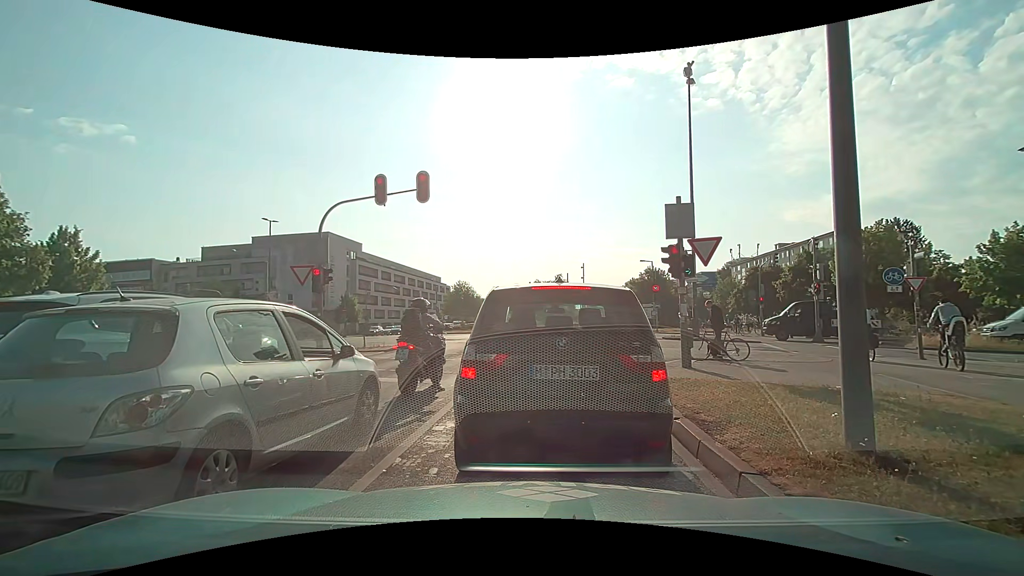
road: secondary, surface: asphalt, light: Day
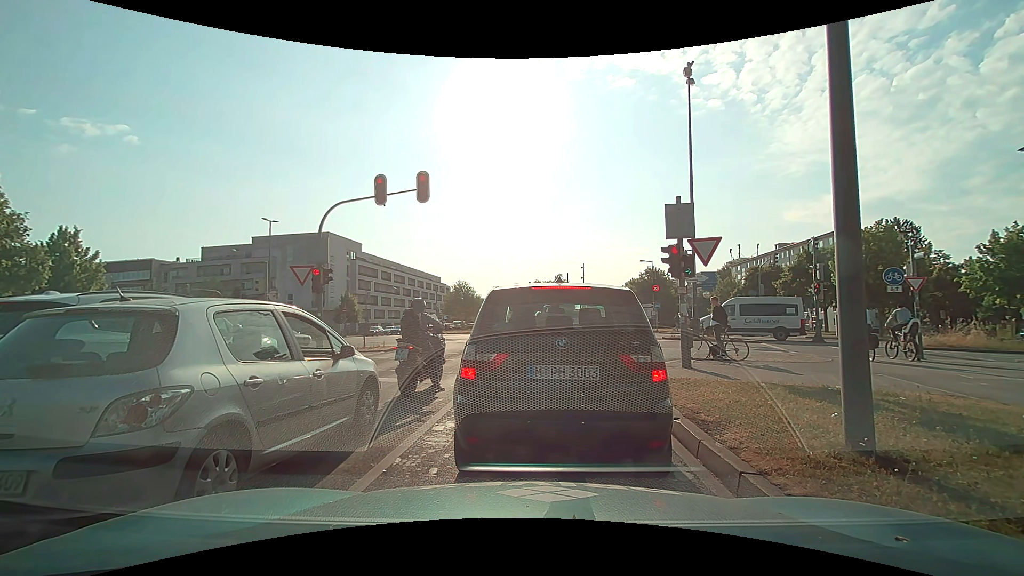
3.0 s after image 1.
(0.0, +0.1) m; 0°
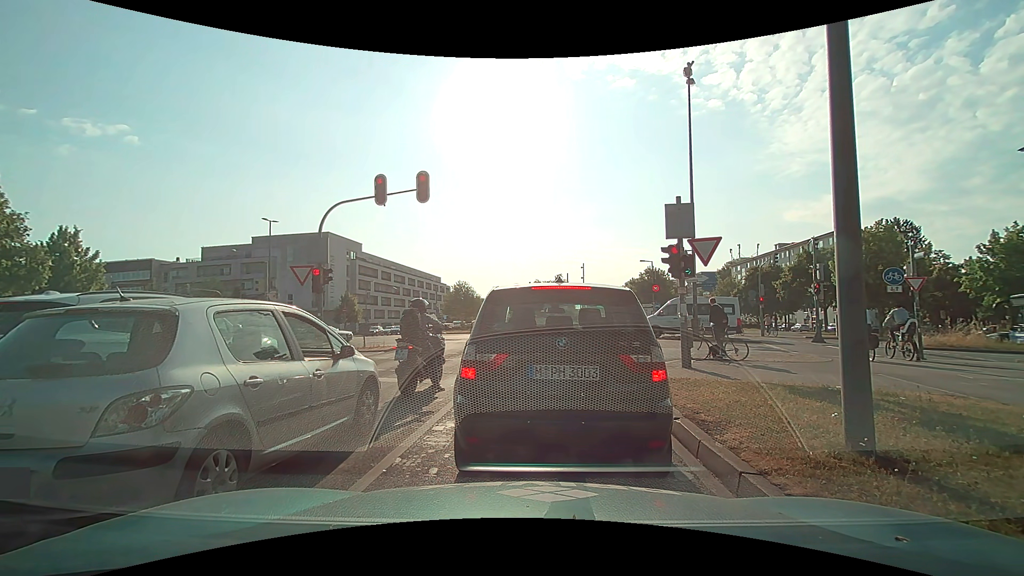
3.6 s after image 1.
(0.0, 0.0) m; 0°
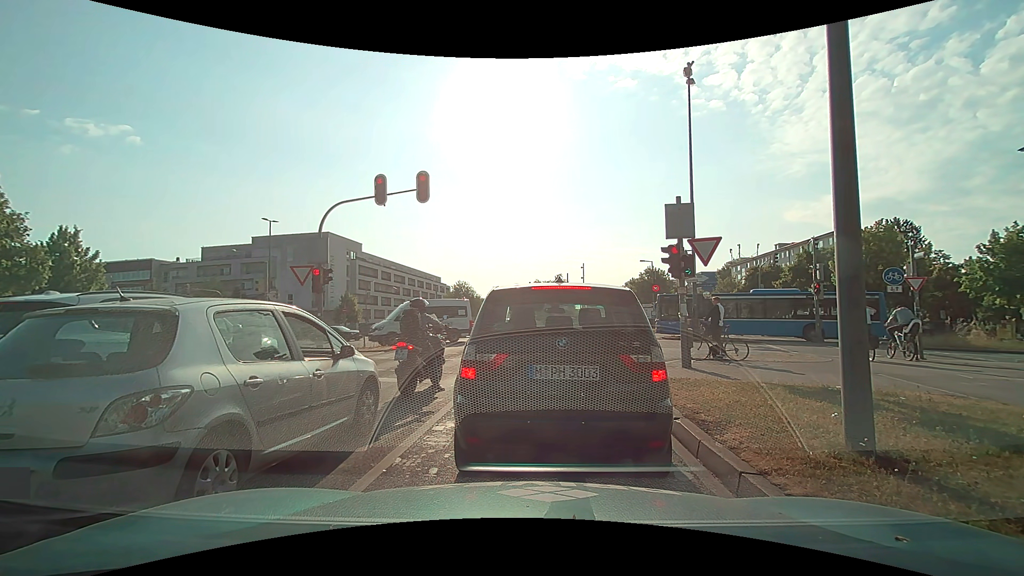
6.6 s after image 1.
(0.0, 0.0) m; 0°
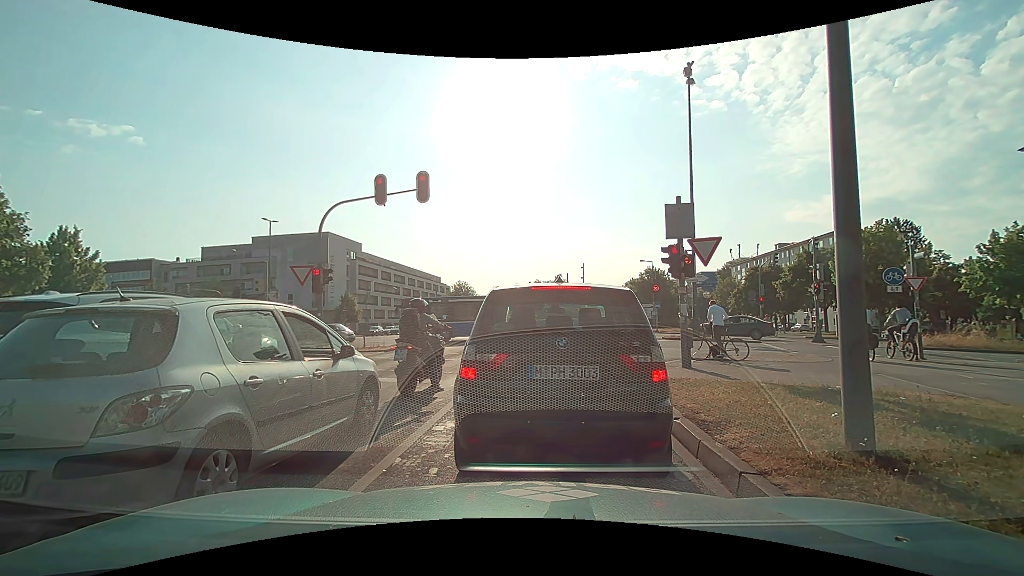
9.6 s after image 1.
(0.0, 0.0) m; 0°
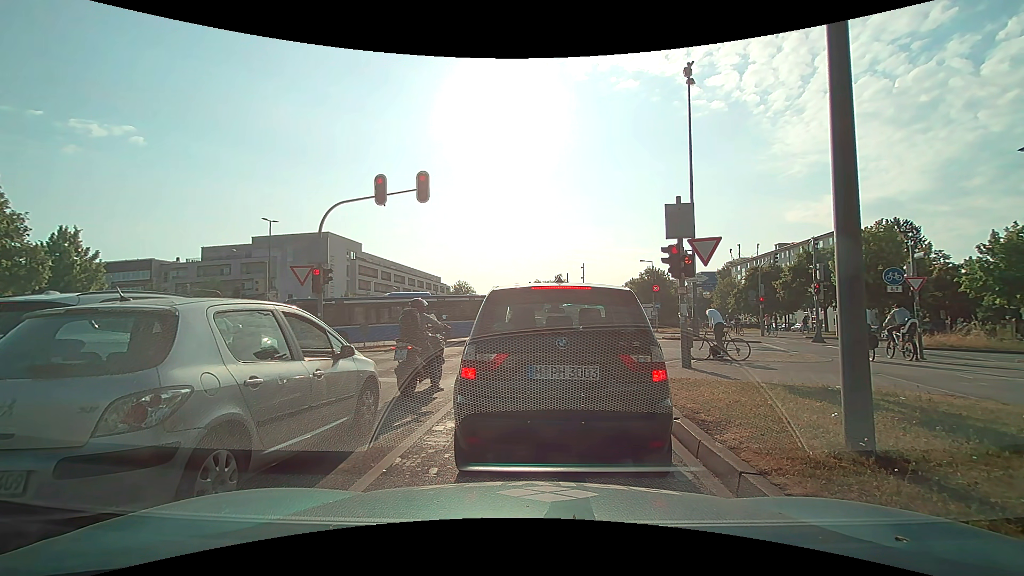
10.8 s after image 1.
(0.0, 0.0) m; 0°
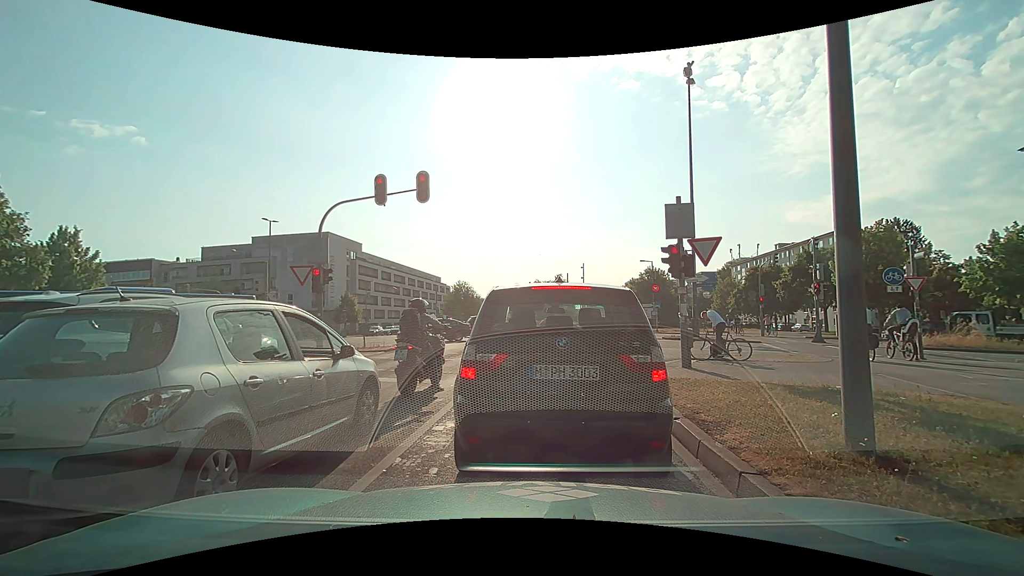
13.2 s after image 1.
(0.0, 0.0) m; 0°
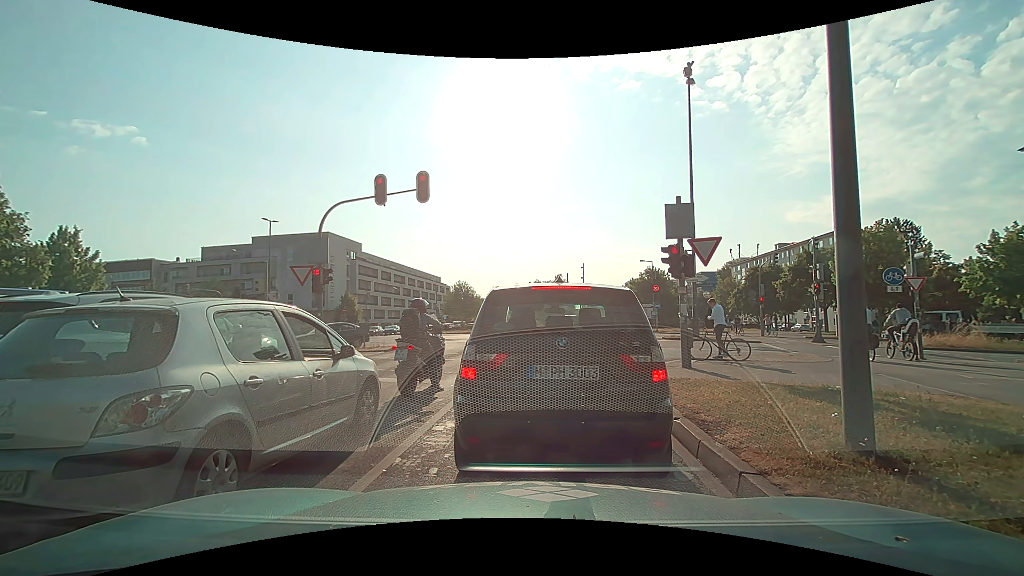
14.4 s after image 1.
(0.0, 0.0) m; 0°
(0, +10) (+1, +20) (+3, +30) (+6, +39) (+8, +49) (+9, +59) (+11, +69) (+11, +79) (+12, +89) (+12, +99) m
